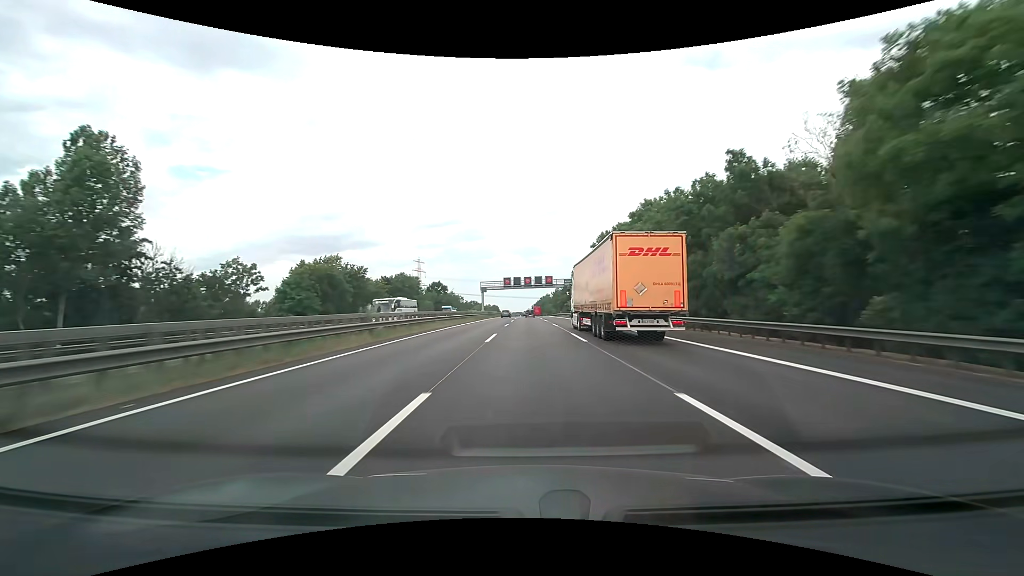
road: motorway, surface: asphalt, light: Day
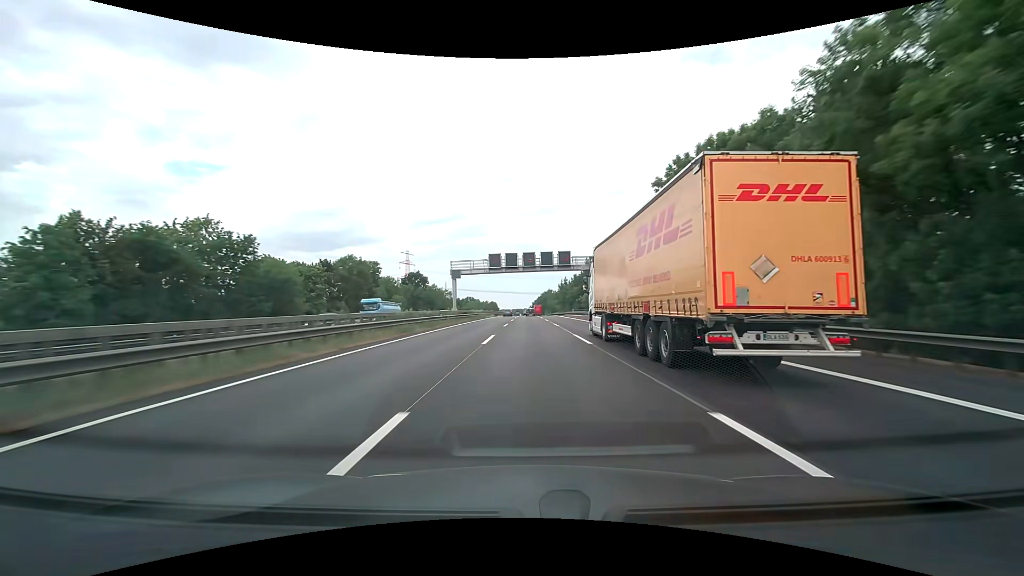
(0.0, +37.5) m; 0°
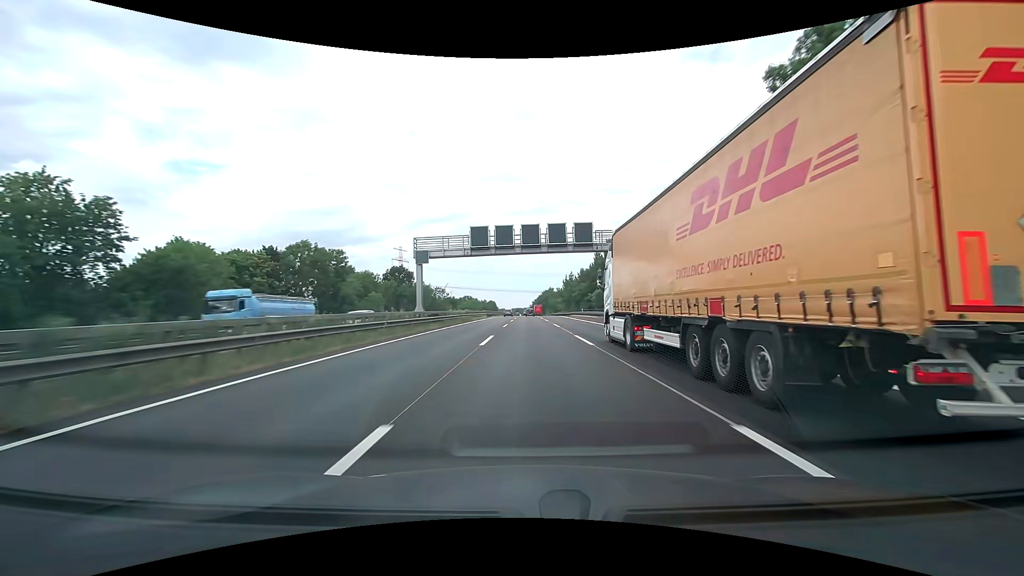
(0.0, +18.8) m; 0°
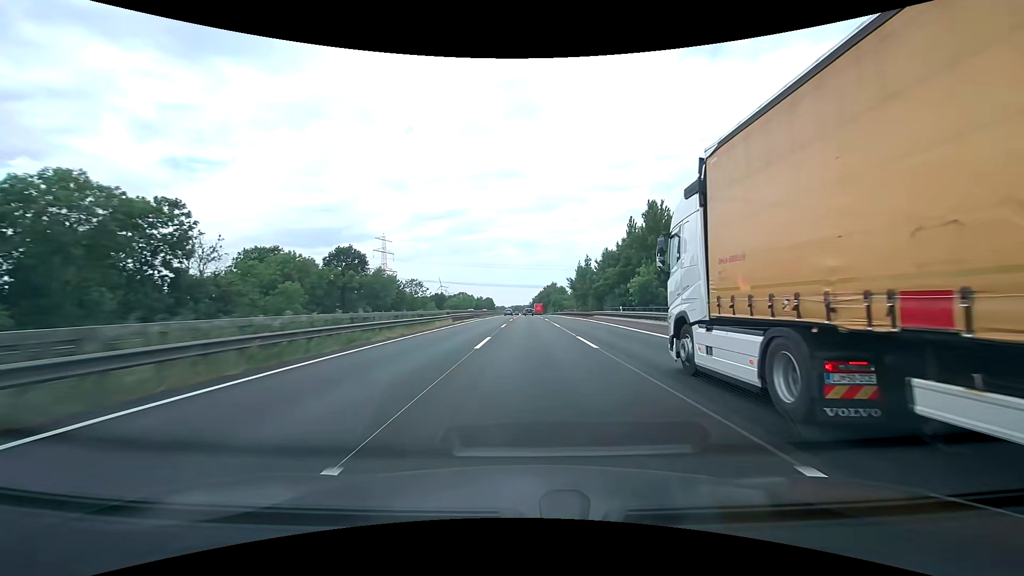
(0.0, +37.5) m; 0°
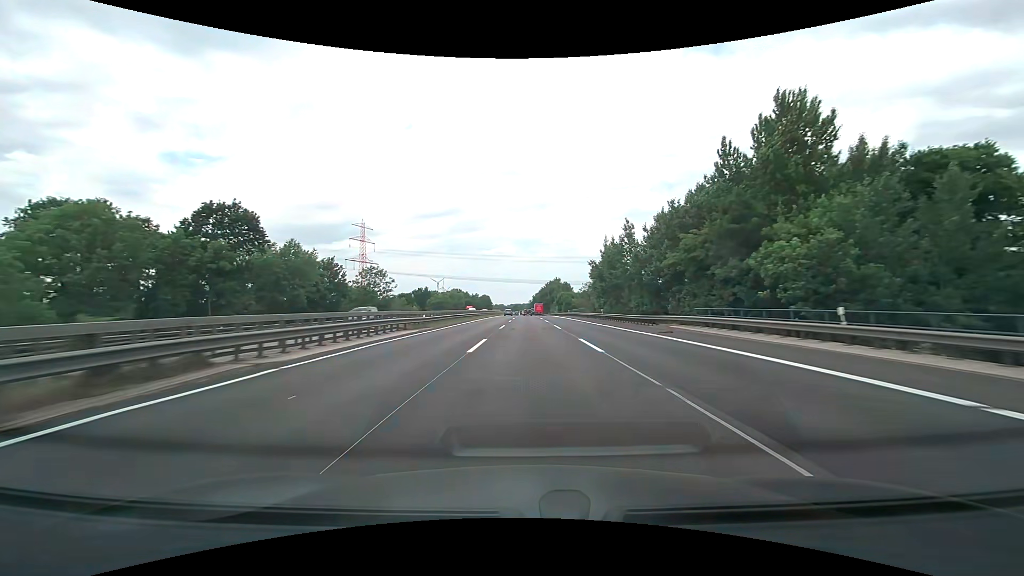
(0.0, +37.6) m; 0°
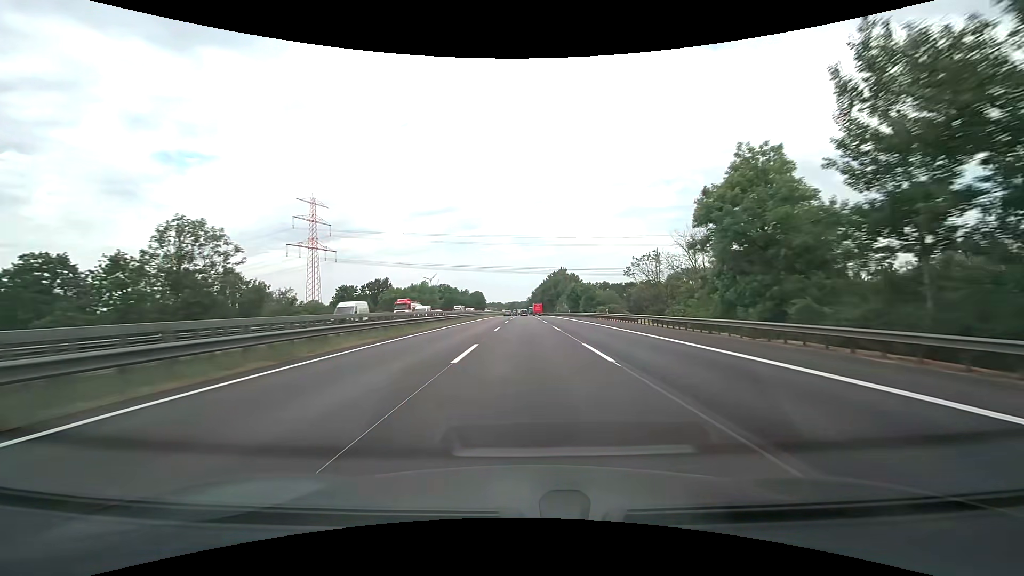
(+0.1, +56.5) m; 0°
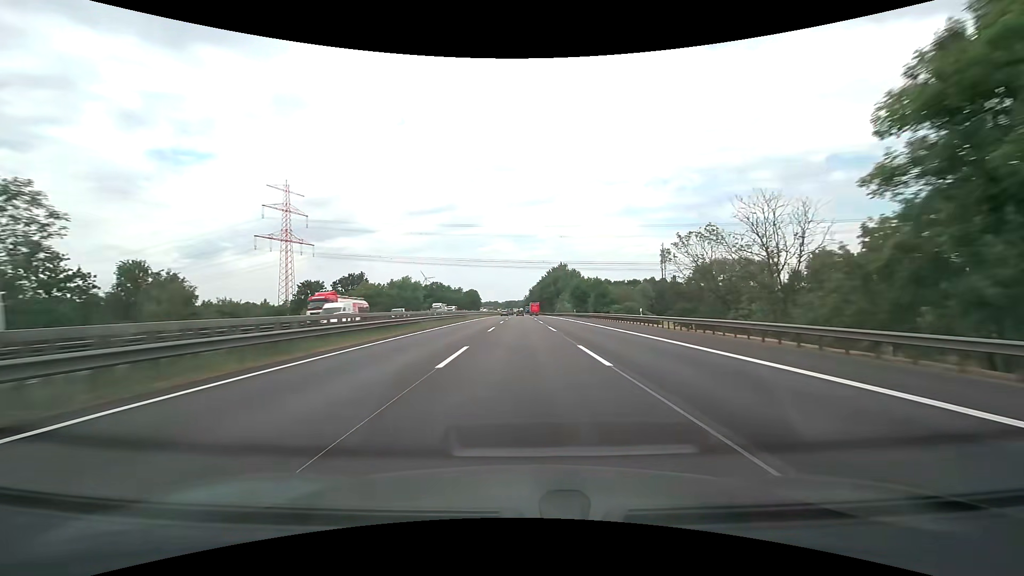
(+0.1, +18.9) m; 0°
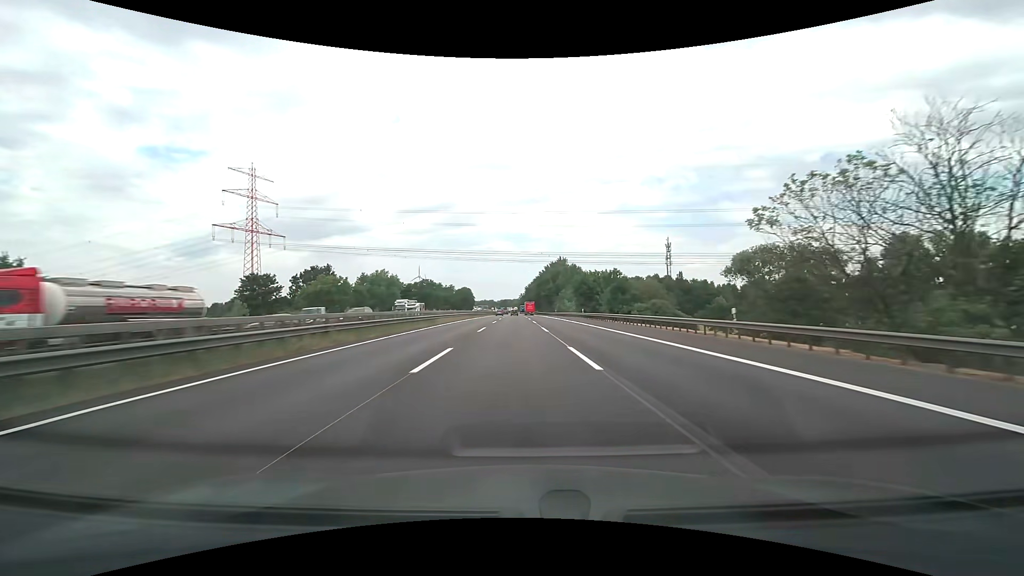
(0.0, +19.0) m; 0°
(0, +10) (0, +20) (0, +30) (0, +40) (+1, +50) (+1, +60) (+1, +70) (+1, +80) (+1, +90) (+1, +100) m
